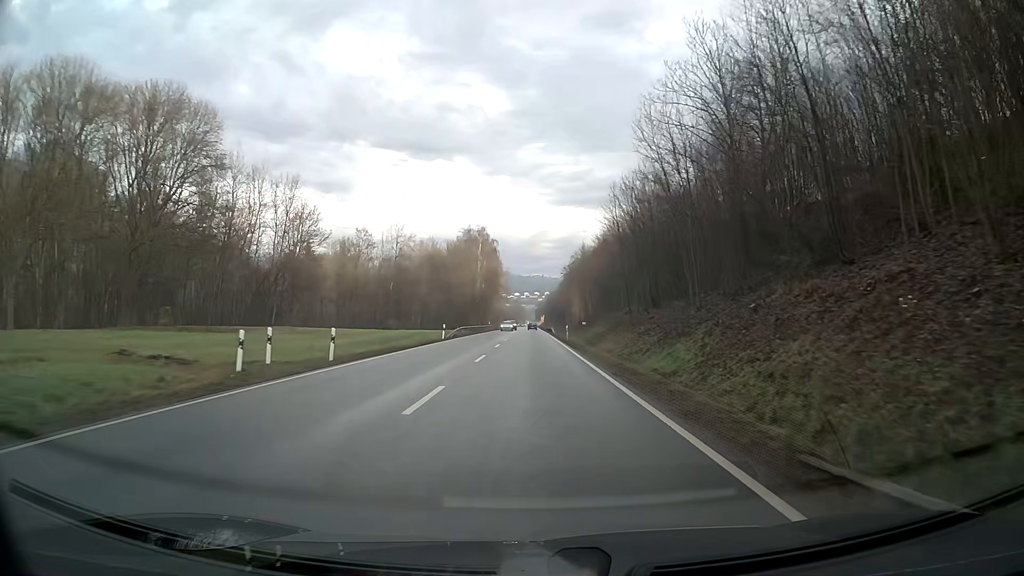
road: primary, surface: asphalt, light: Day
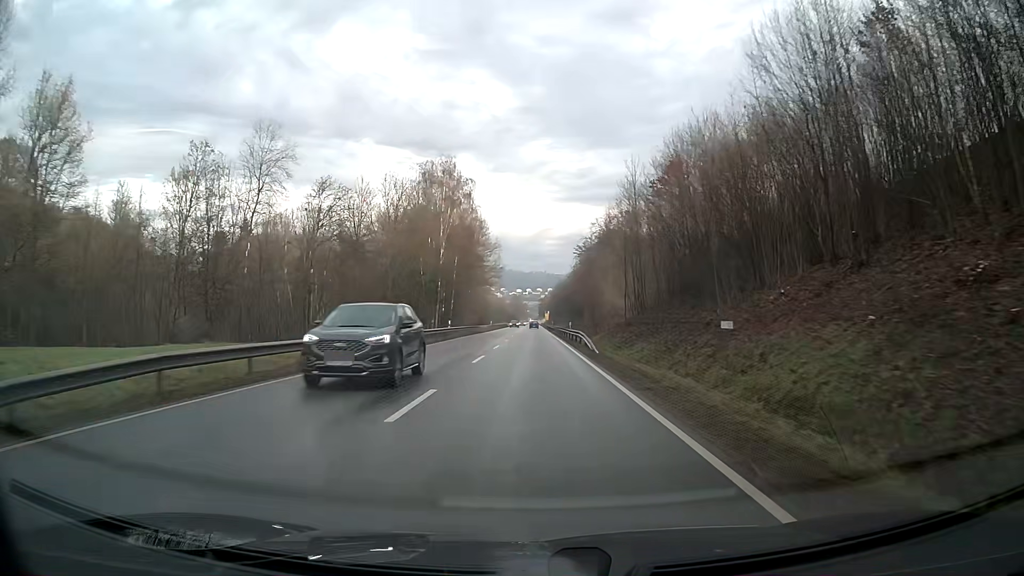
(0.0, +49.5) m; 0°
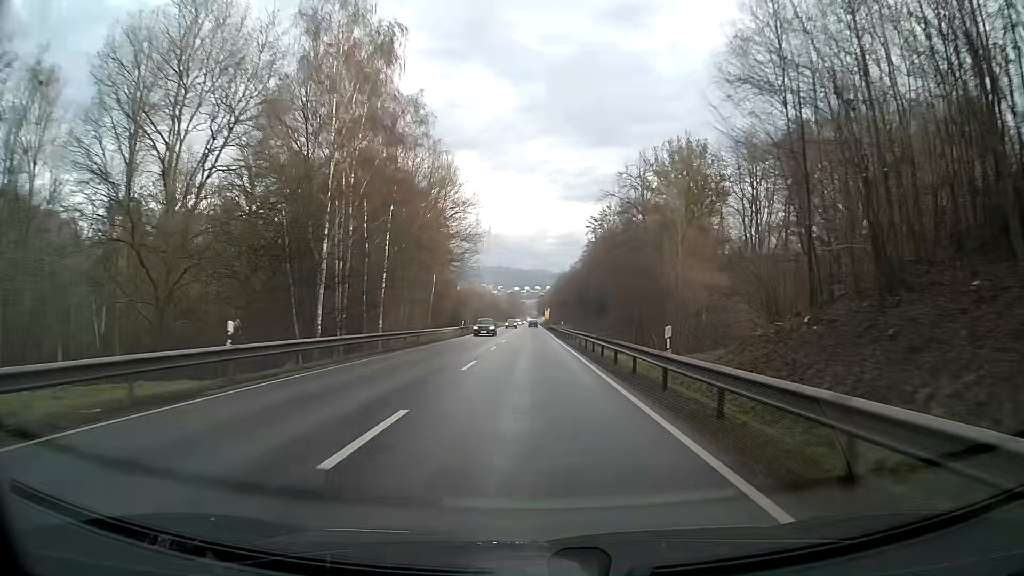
(0.0, +37.2) m; 0°
